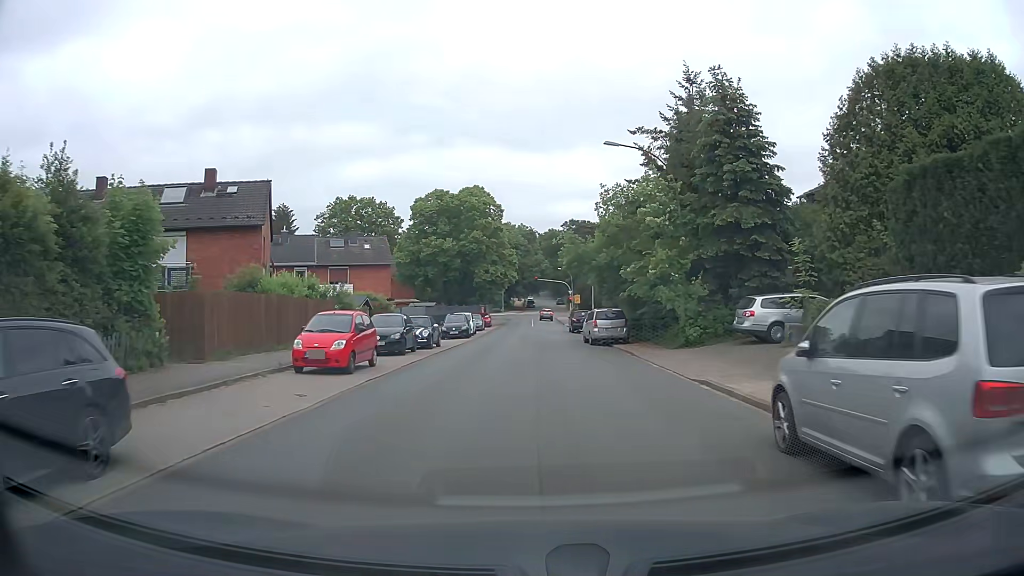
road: unclassified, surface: asphalt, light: Day
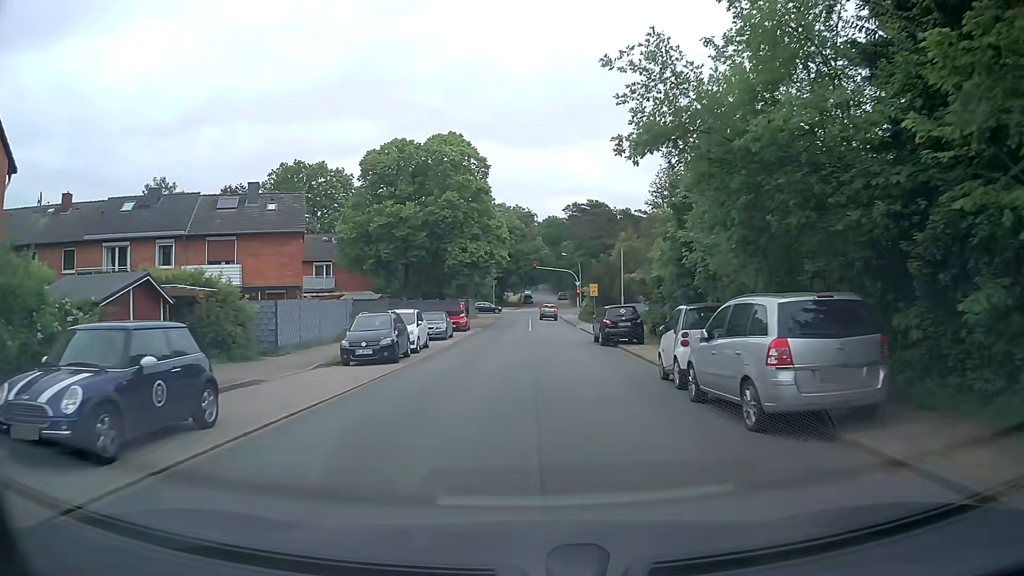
(+0.1, +22.5) m; 0°
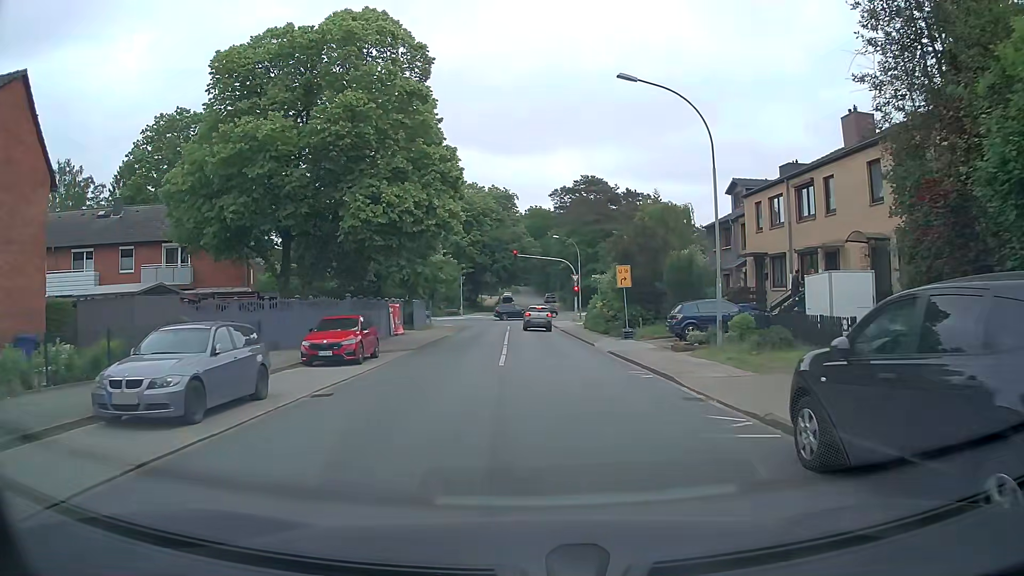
(+0.3, +24.8) m; +1°
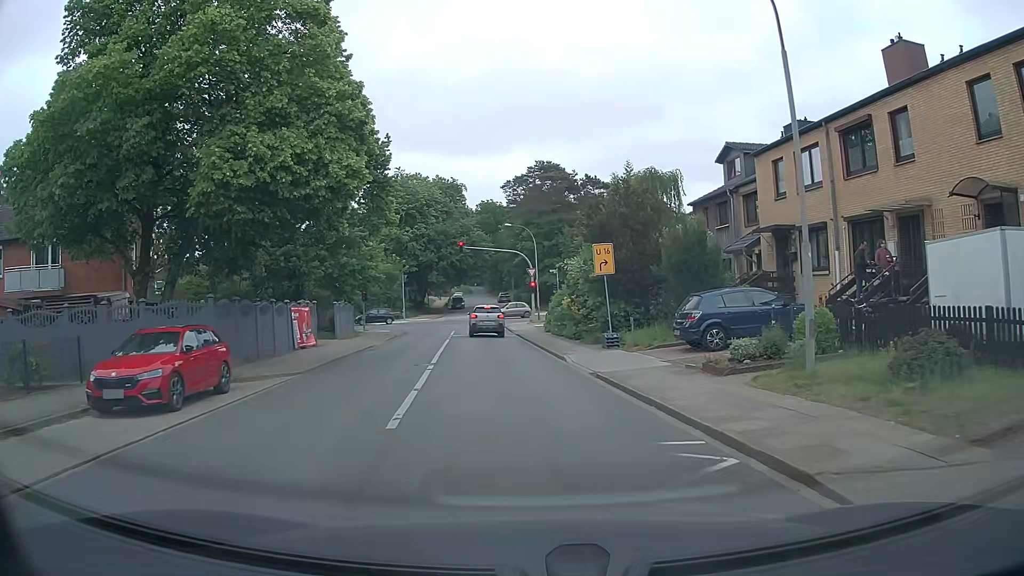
(+0.4, +8.7) m; +4°
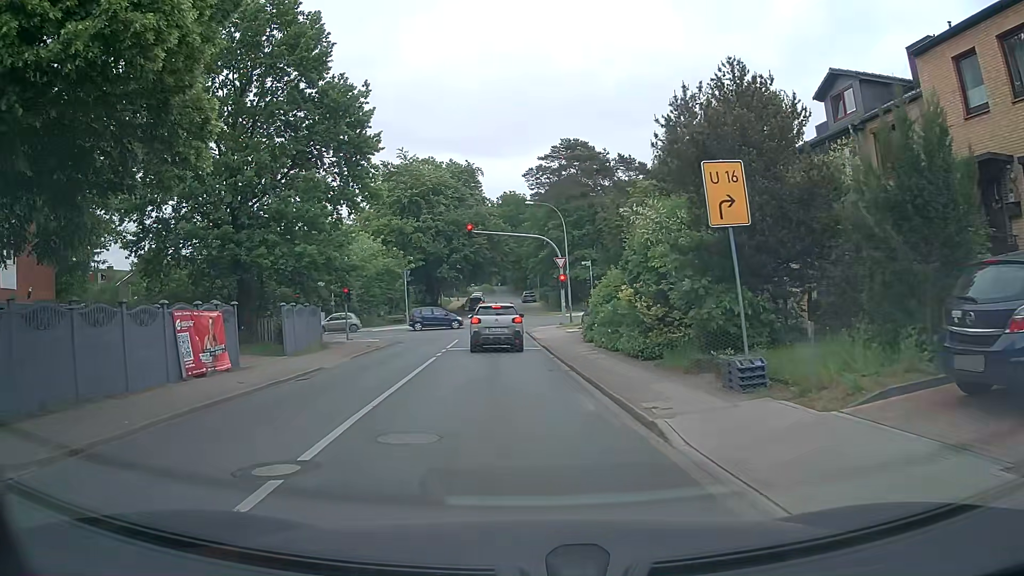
(-0.1, +11.2) m; -2°
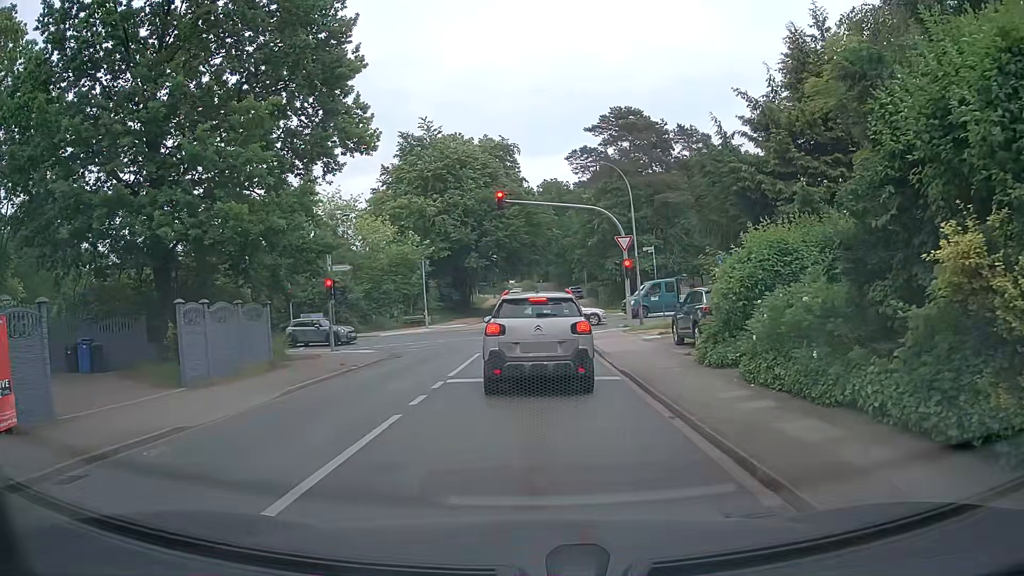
(-0.6, +11.0) m; -6°
